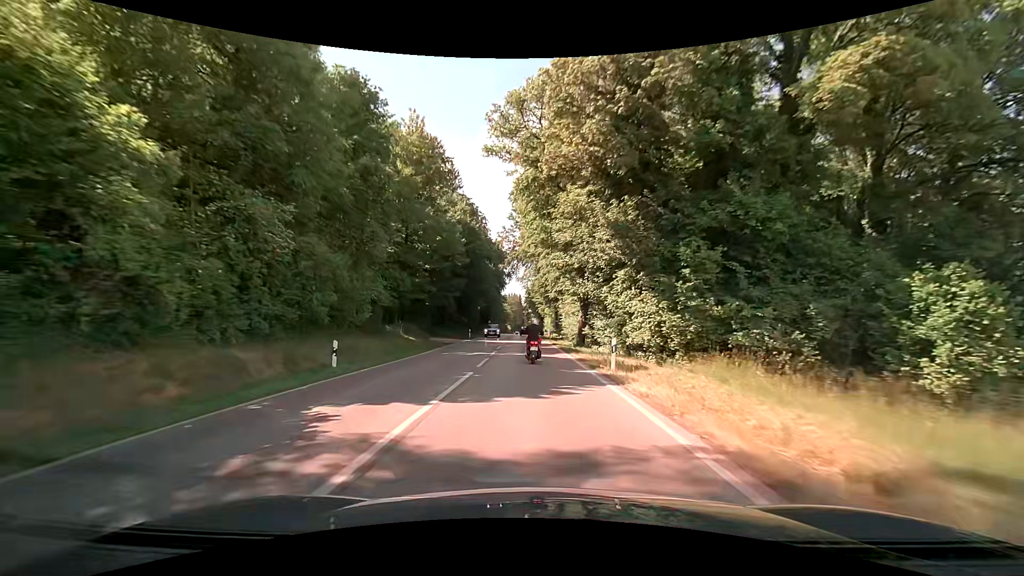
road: secondary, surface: asphalt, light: Day
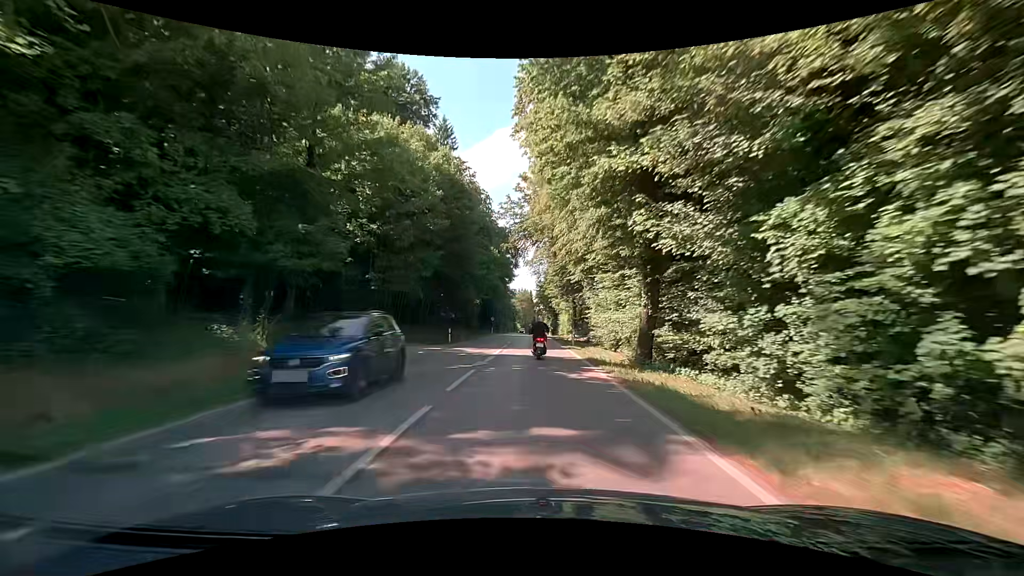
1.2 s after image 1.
(-0.2, +18.8) m; -1°
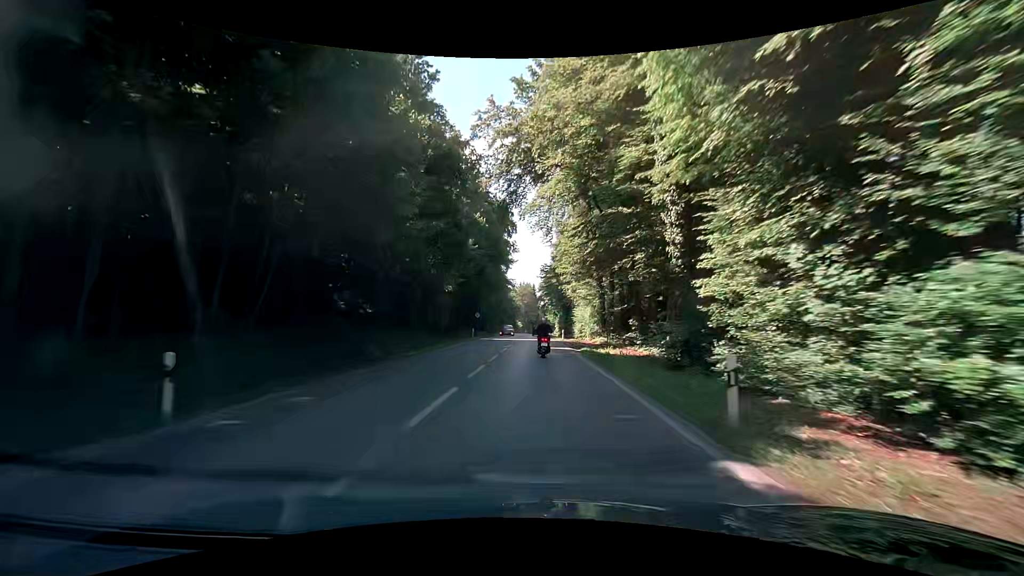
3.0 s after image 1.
(-0.2, +27.3) m; 0°
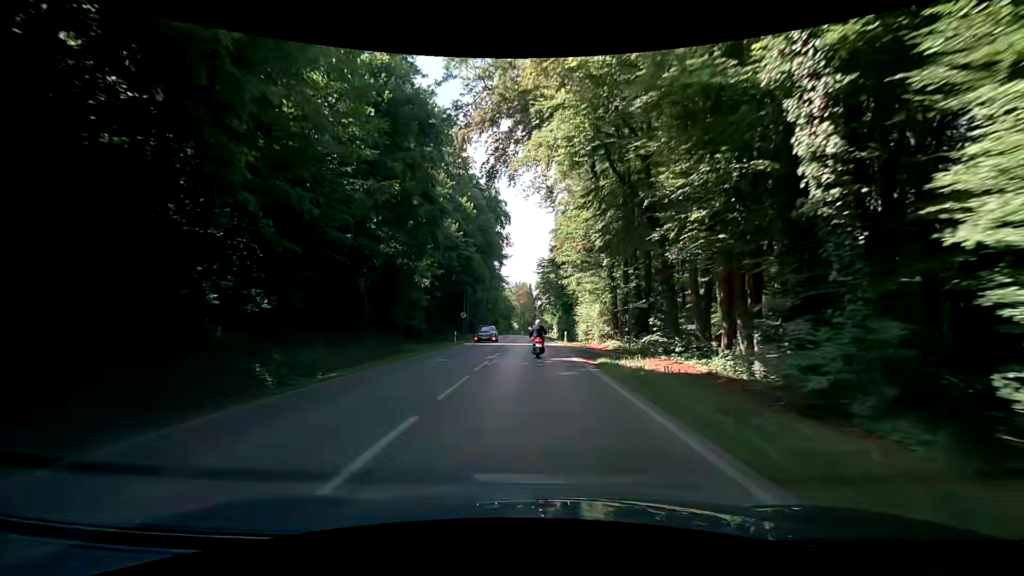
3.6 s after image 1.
(-0.1, +9.1) m; 0°
(0, +10) (0, +20) (0, +30) (0, +40) (0, +50) (0, +60) (0, +70) (0, +80) (0, +90) (0, +100) m
